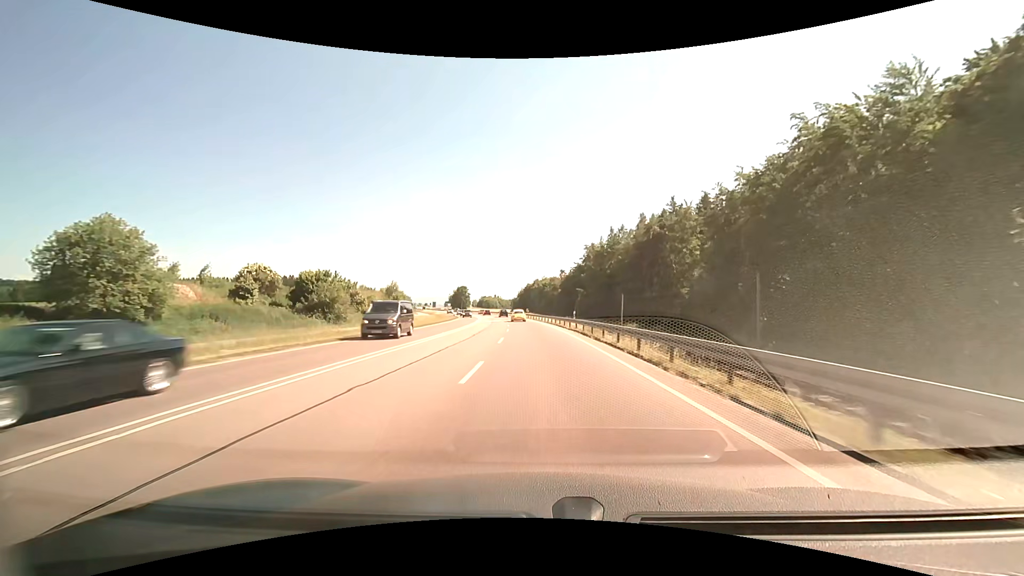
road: primary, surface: asphalt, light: Day
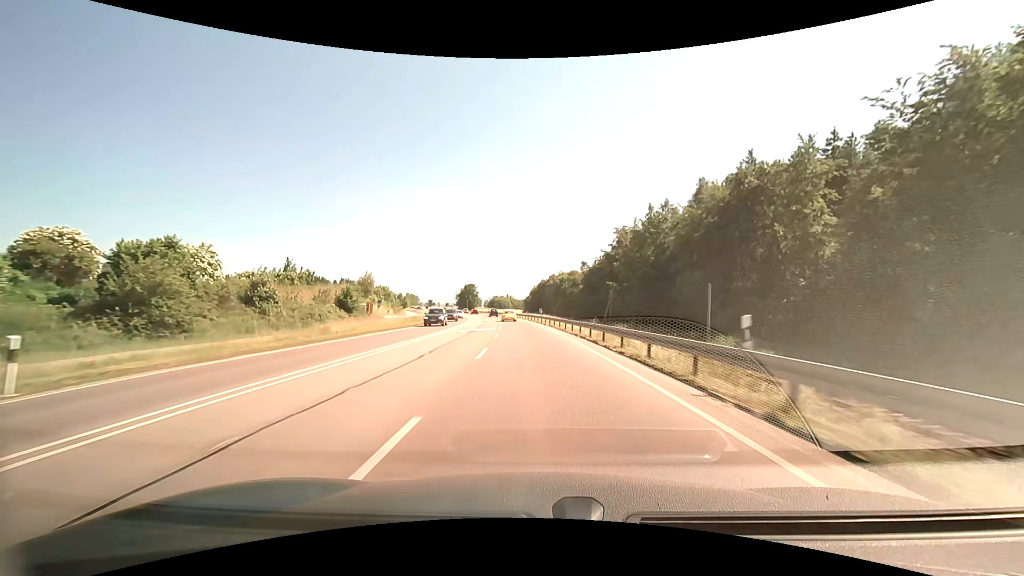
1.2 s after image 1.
(-0.5, +30.6) m; -2°
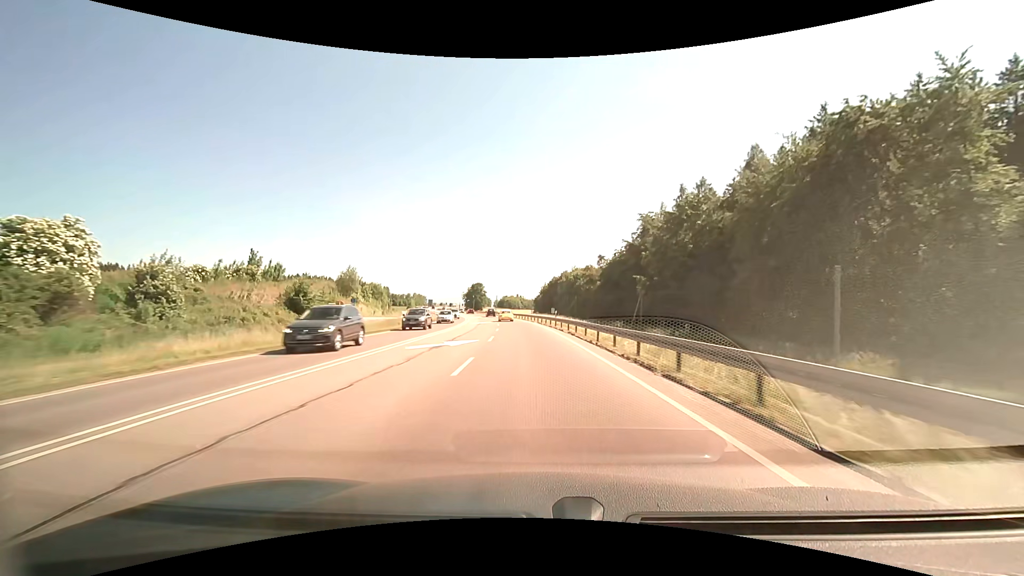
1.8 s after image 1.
(-0.2, +15.4) m; -1°
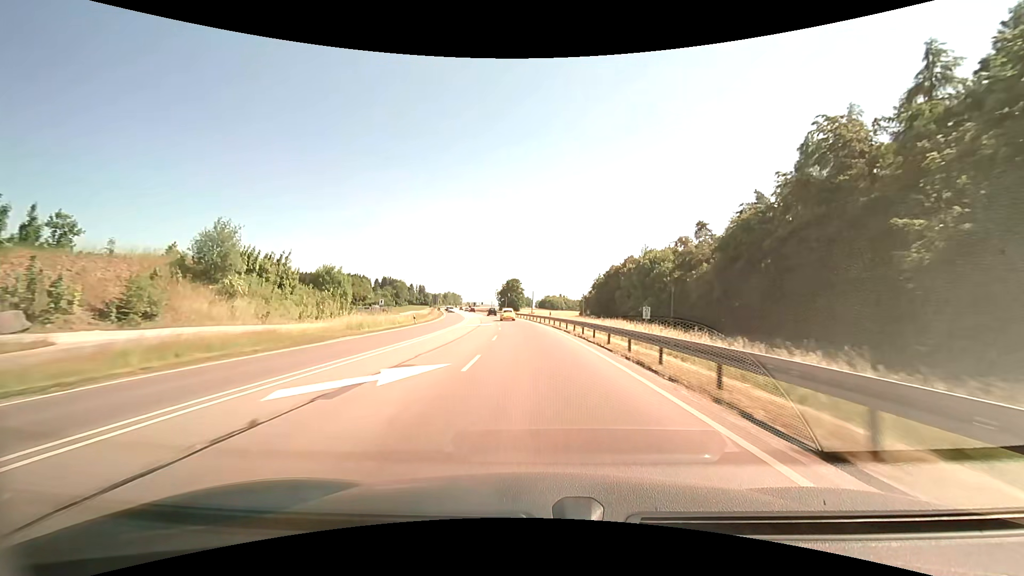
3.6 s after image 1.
(-1.7, +46.4) m; -4°
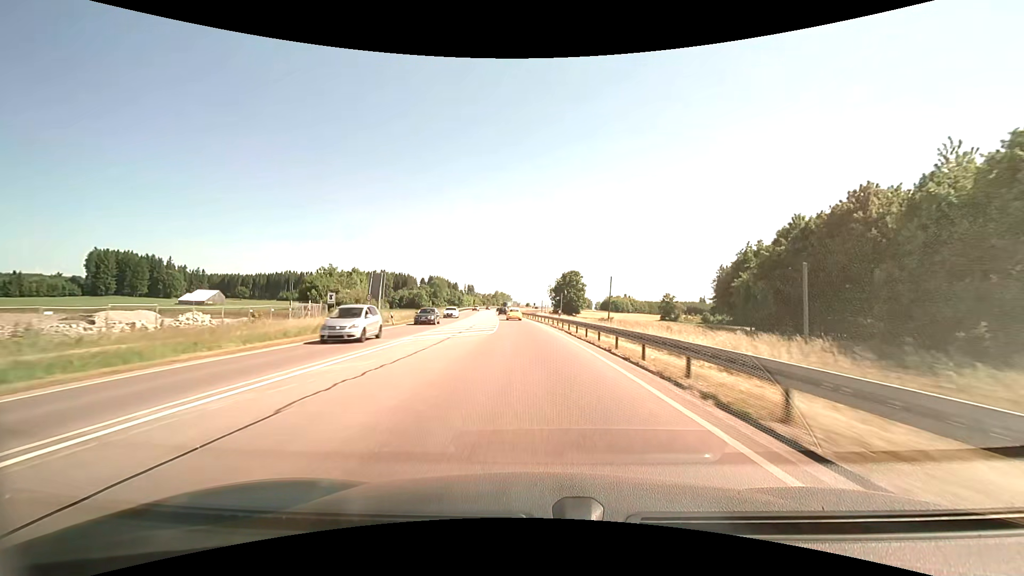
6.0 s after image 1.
(-3.7, +62.2) m; -6°
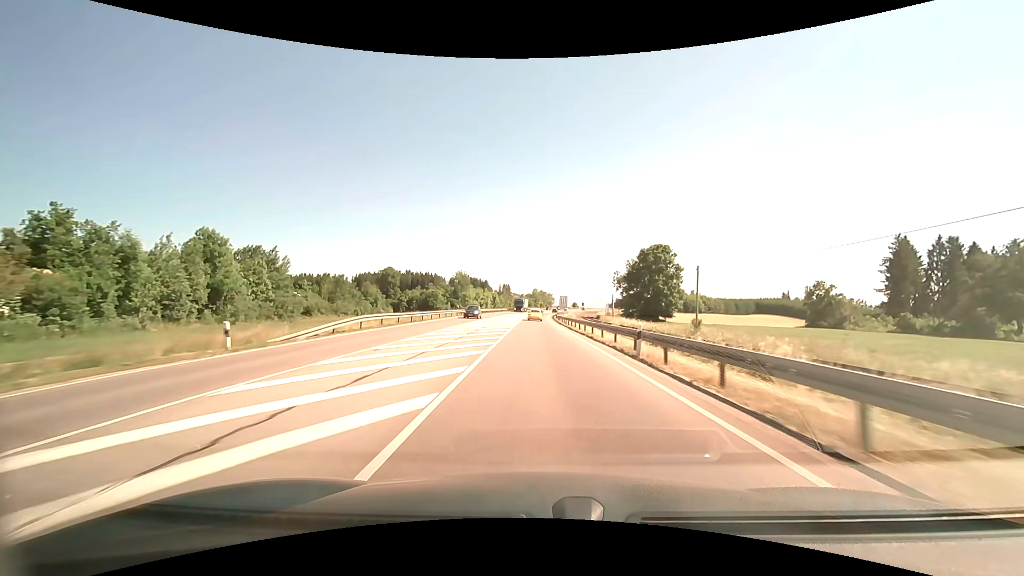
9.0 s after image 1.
(-5.5, +76.5) m; -7°
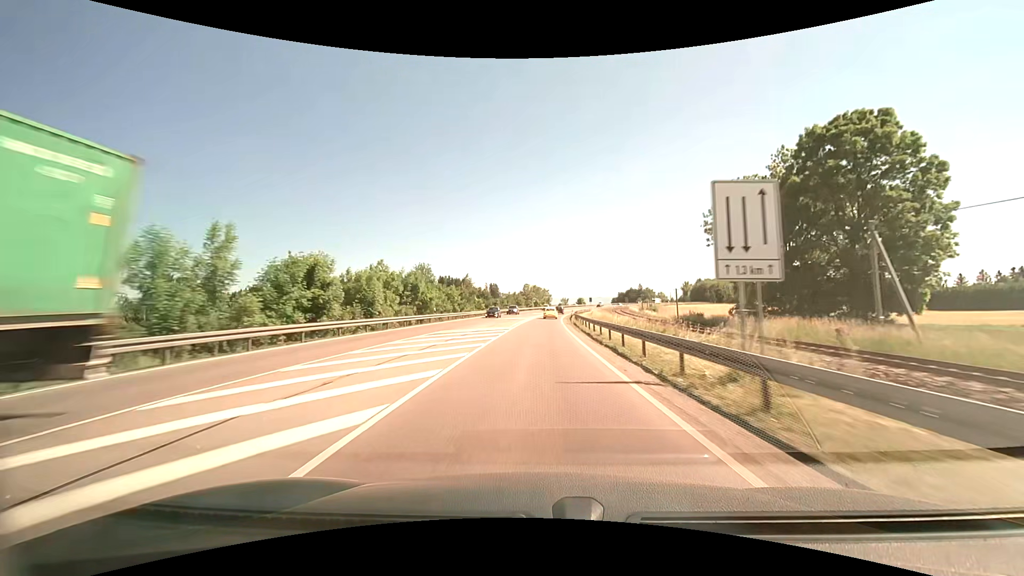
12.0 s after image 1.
(+0.1, +74.7) m; 0°
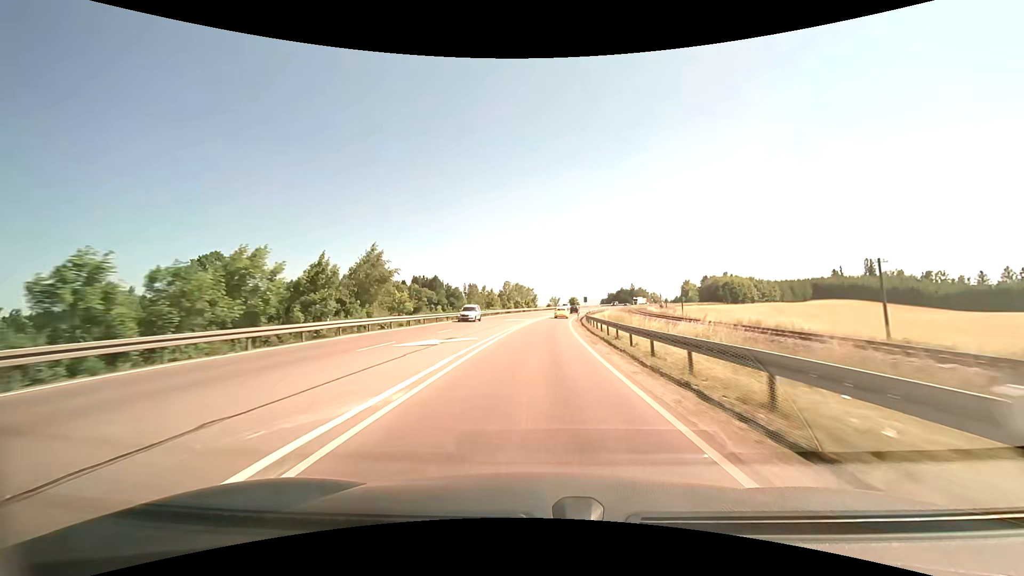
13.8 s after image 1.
(+1.1, +43.8) m; +3°
(0, +10) (0, +20) (0, +30) (+1, +40) (+1, +50) (+1, +60) (+2, +70) (+3, +80) (+4, +90) (+5, +100) m
